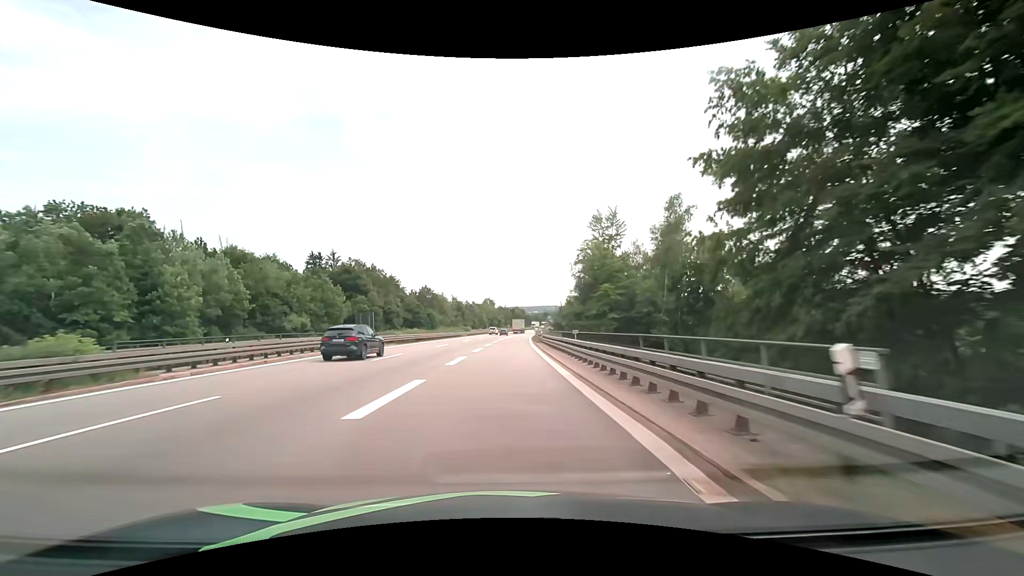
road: motorway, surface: asphalt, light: Day
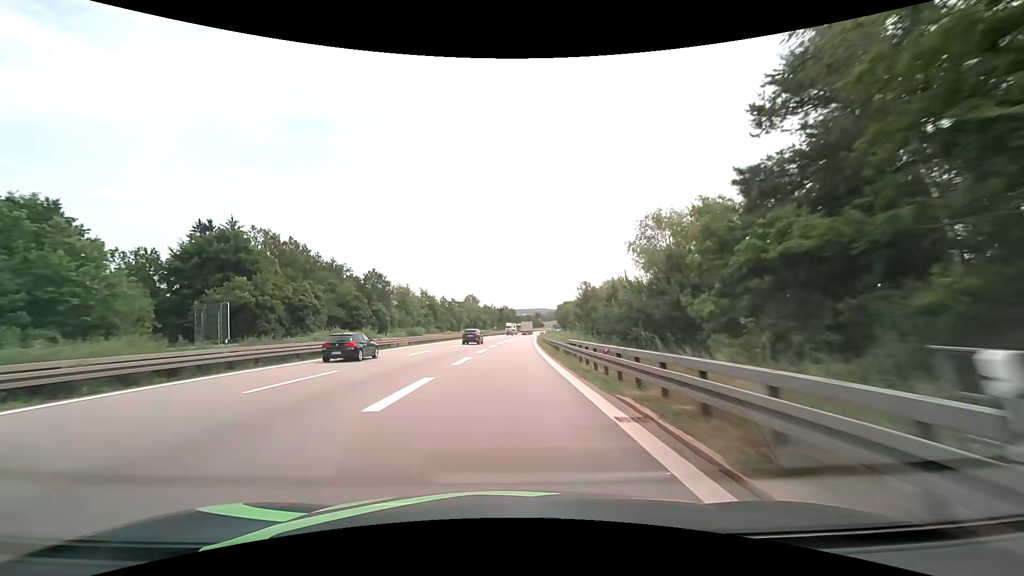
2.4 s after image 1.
(+0.7, +47.8) m; +1°
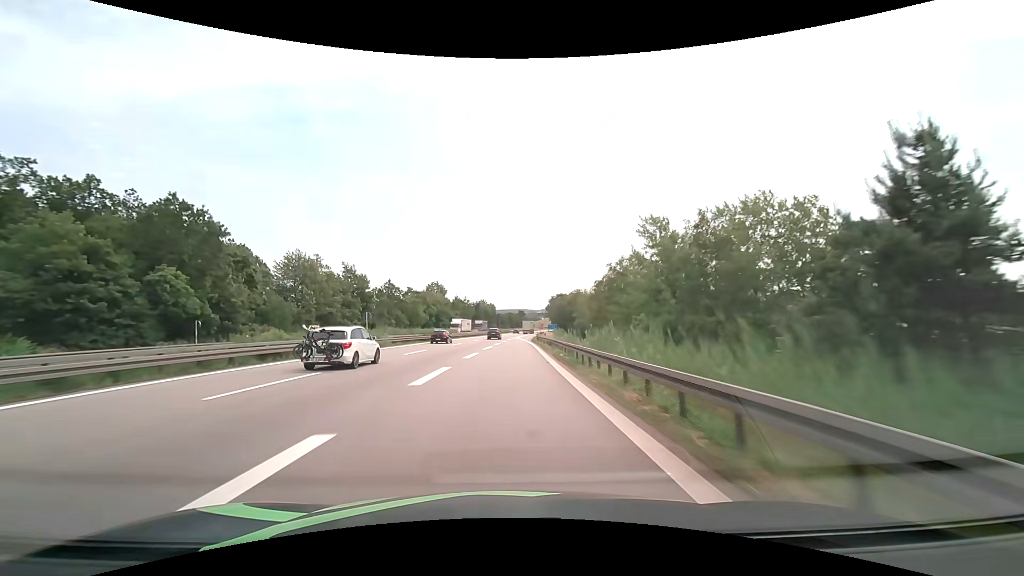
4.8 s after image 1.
(+1.4, +56.4) m; +2°
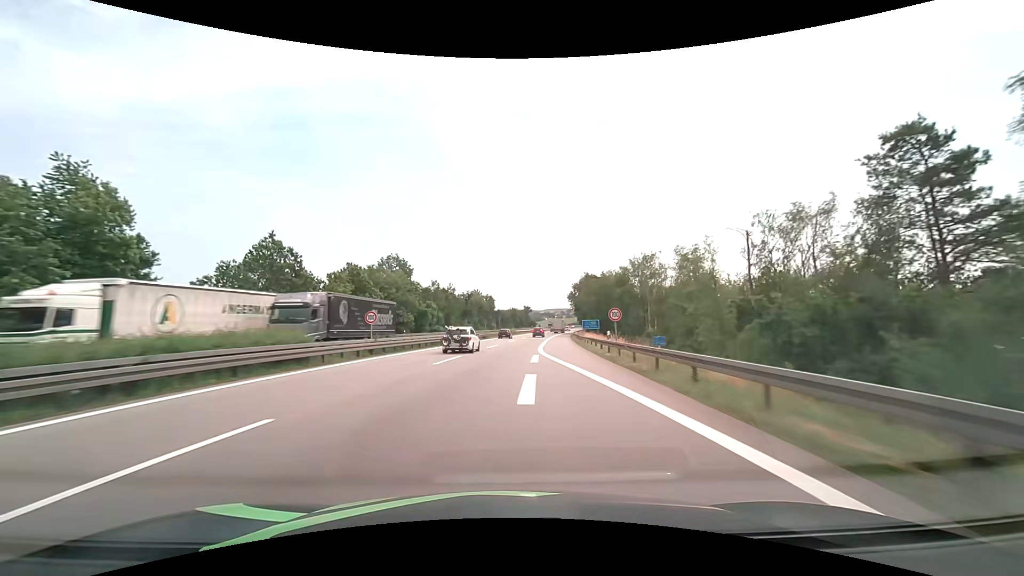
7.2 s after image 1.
(-0.1, +63.6) m; 0°
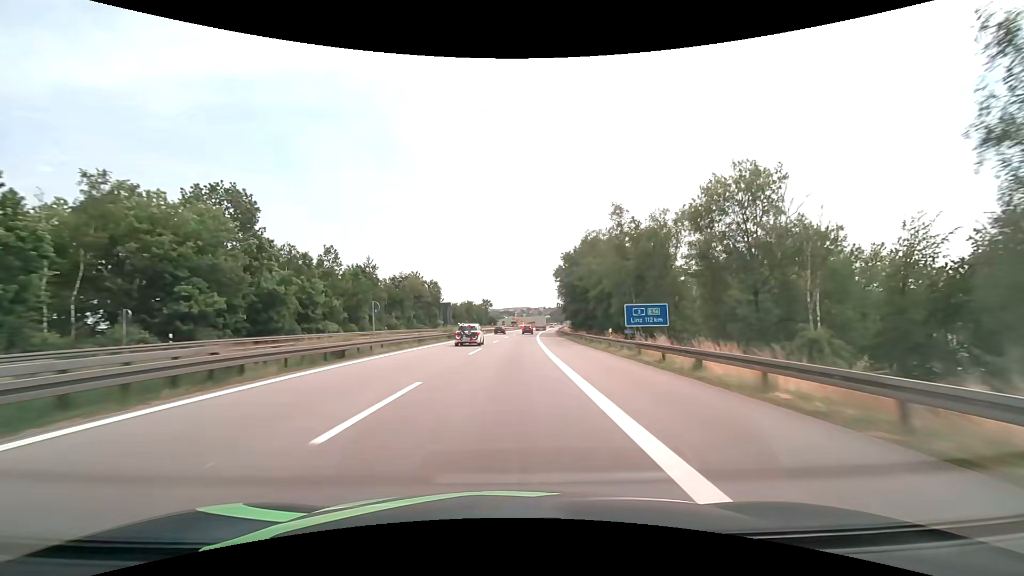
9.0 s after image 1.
(+1.8, +50.1) m; +4°
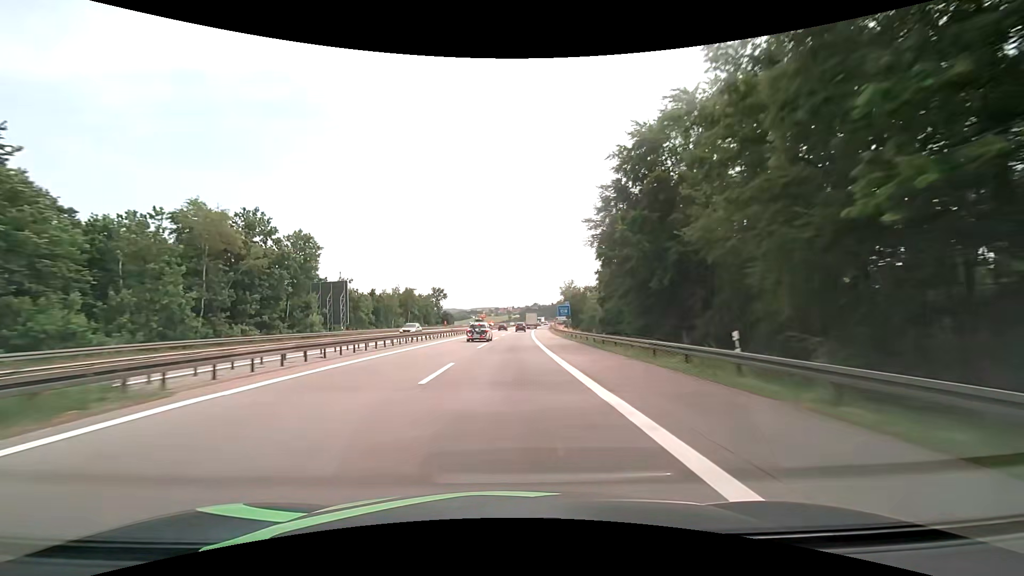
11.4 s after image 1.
(+2.3, +66.5) m; +4°
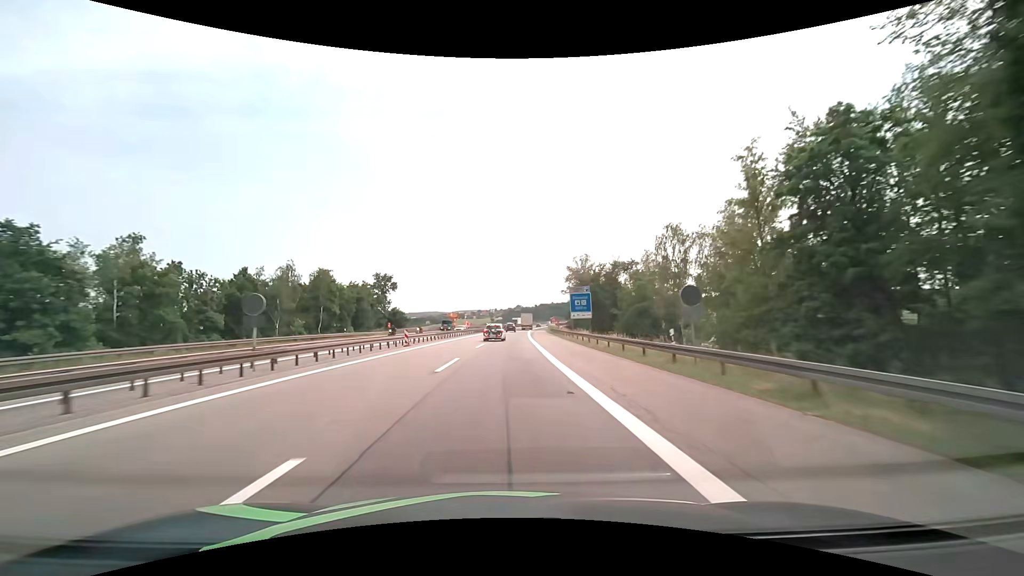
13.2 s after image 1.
(+1.0, +47.9) m; +2°
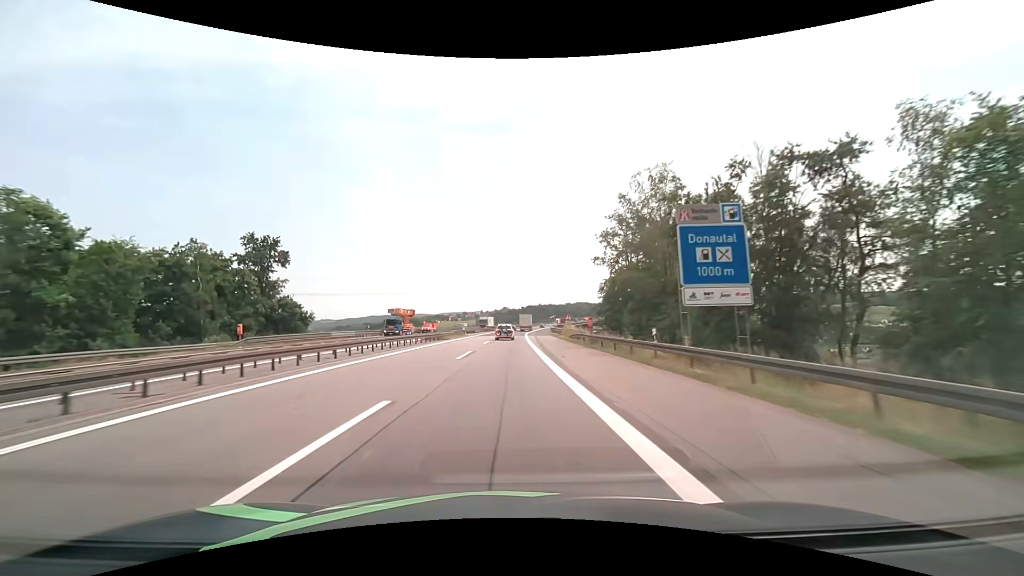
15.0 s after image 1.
(+0.6, +45.8) m; +2°
(0, +10) (0, +20) (0, +30) (0, +40) (+1, +50) (+1, +60) (+1, +70) (+2, +80) (+2, +90) (+2, +100) m
